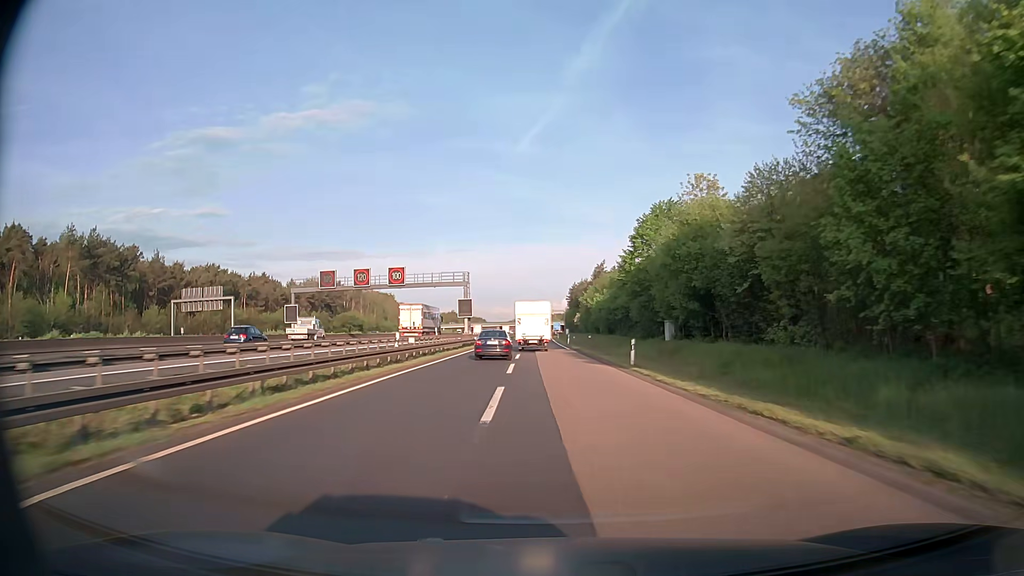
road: motorway_link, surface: asphalt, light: Day
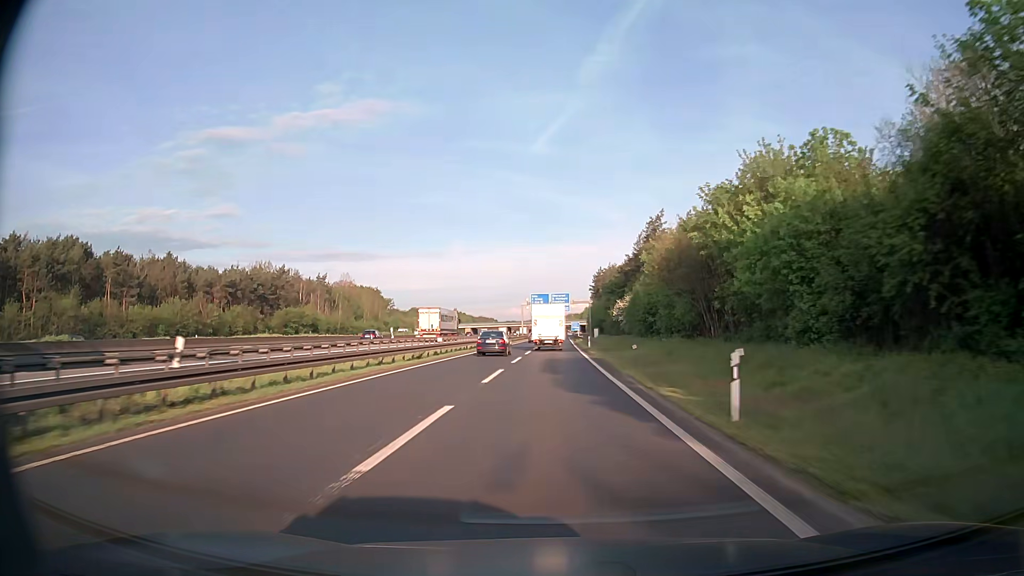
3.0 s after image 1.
(-0.9, +64.3) m; -1°
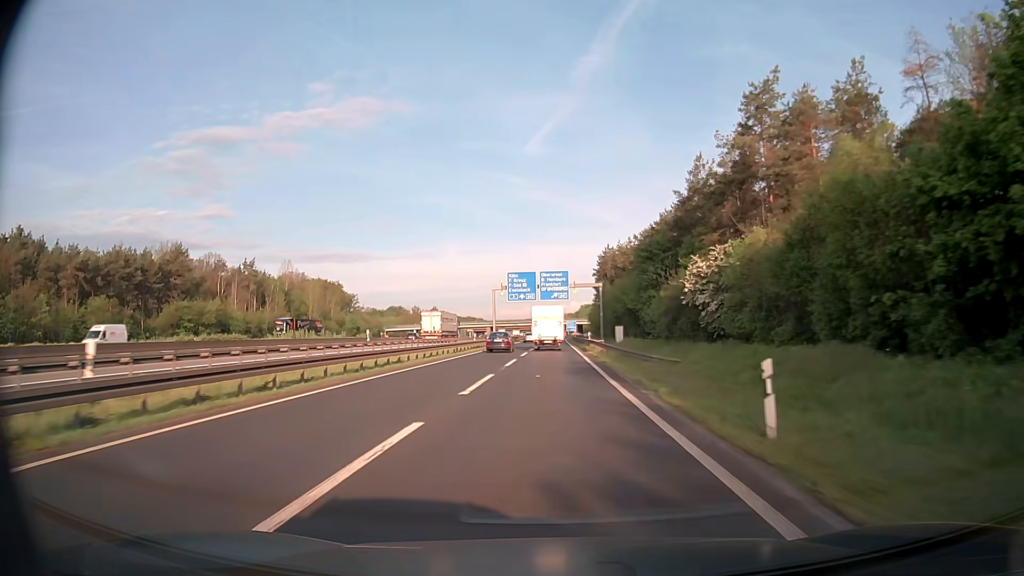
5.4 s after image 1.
(+0.4, +50.6) m; +1°
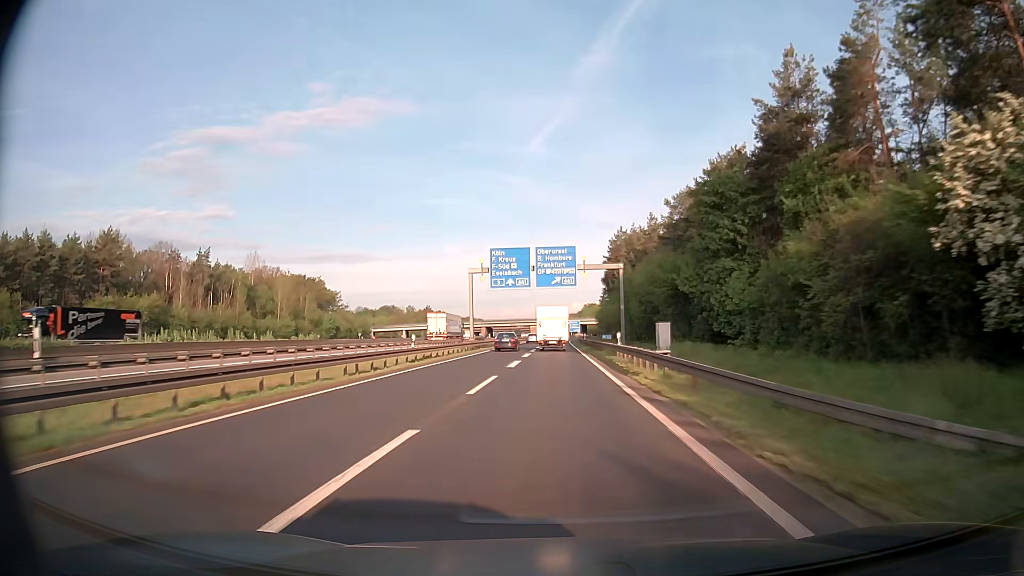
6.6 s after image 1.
(0.0, +25.1) m; 0°
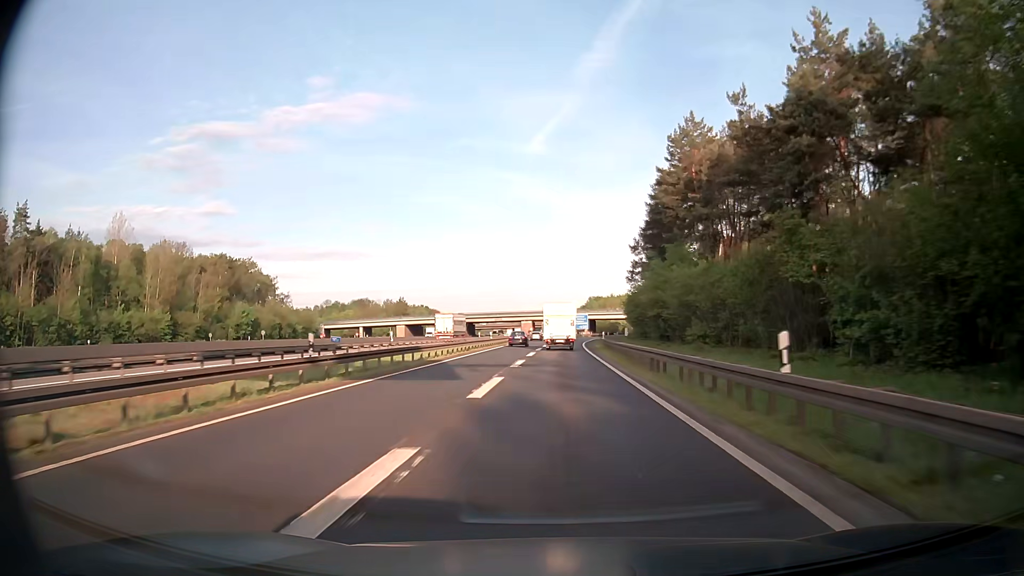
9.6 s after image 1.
(-0.1, +62.2) m; 0°
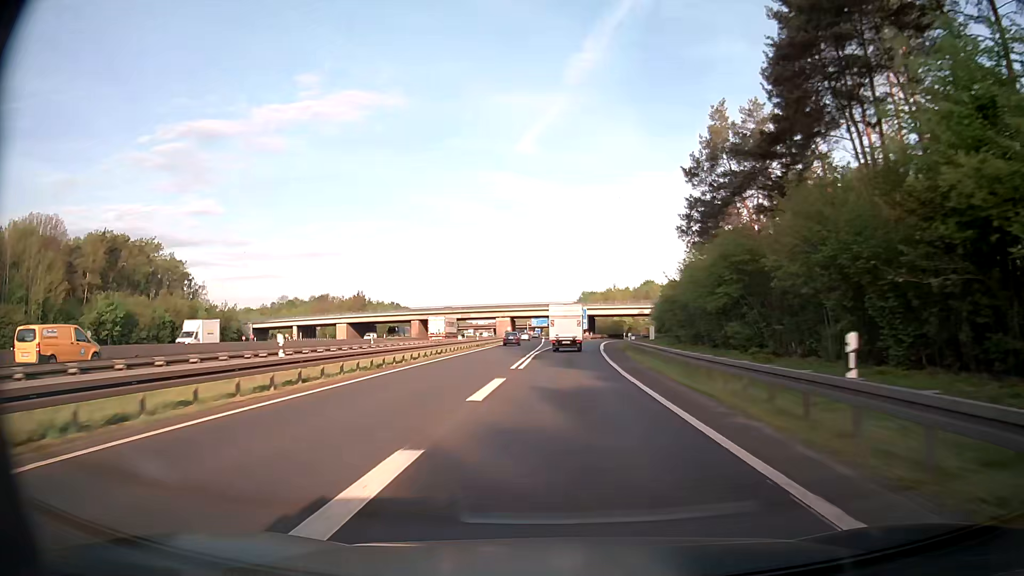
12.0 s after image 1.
(+0.5, +49.0) m; +1°
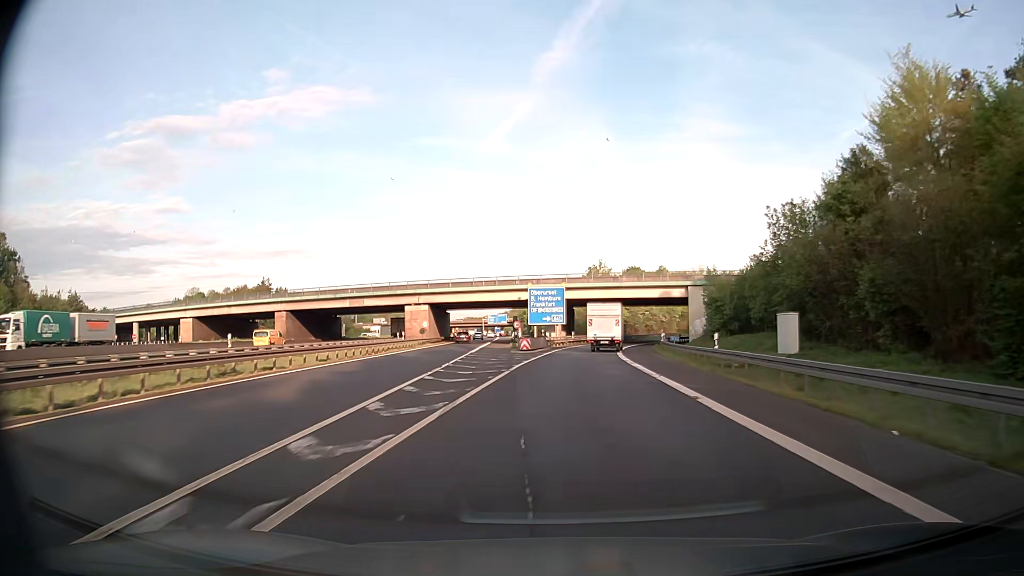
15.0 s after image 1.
(+1.3, +59.5) m; +3°
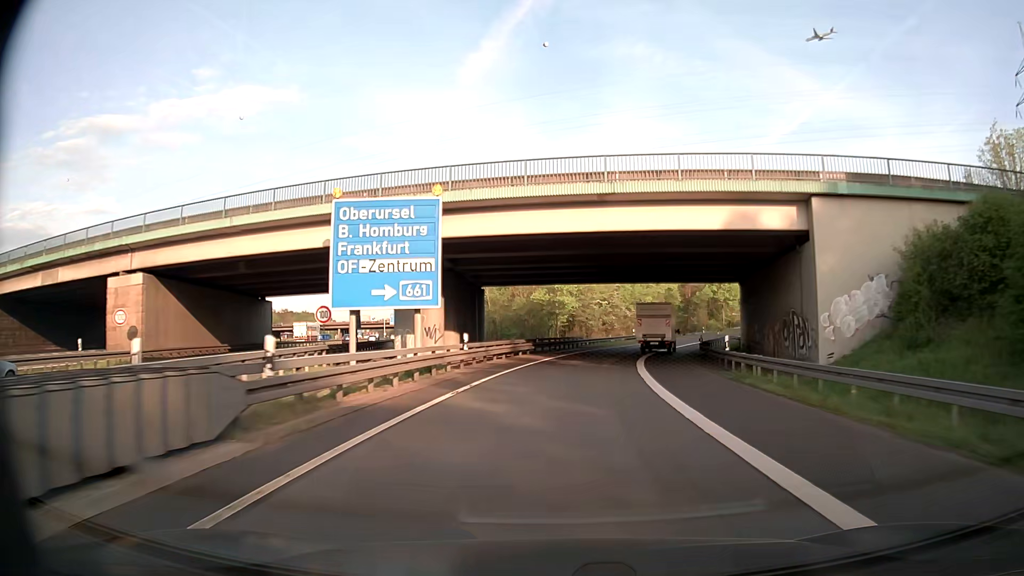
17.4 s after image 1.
(+2.1, +47.1) m; +6°
(0, +10) (+1, +20) (+2, +30) (+3, +40) (+5, +50) (+7, +59) (+11, +69) (+15, +78) (+19, +87) (+25, +95) m
